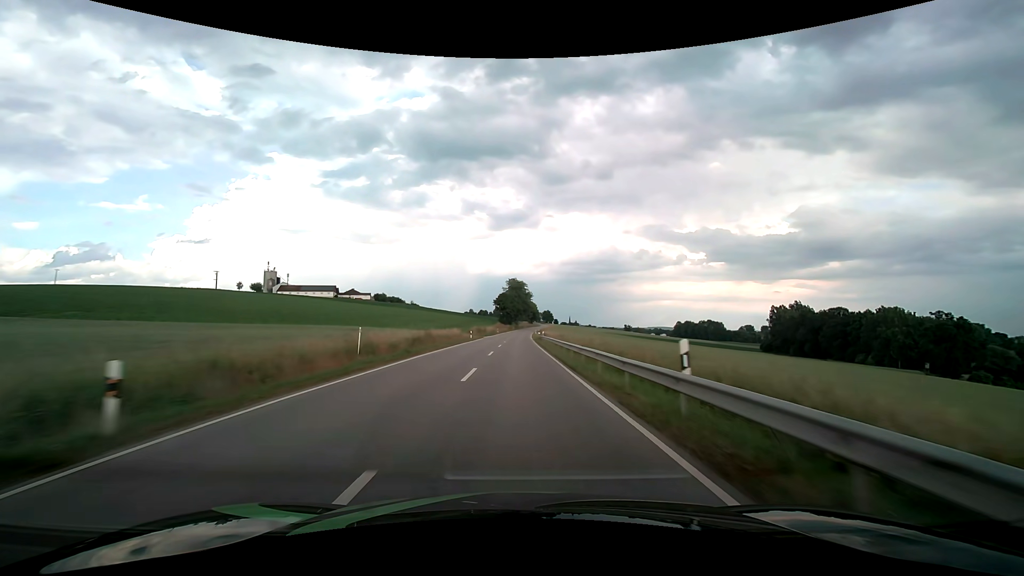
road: secondary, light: Day
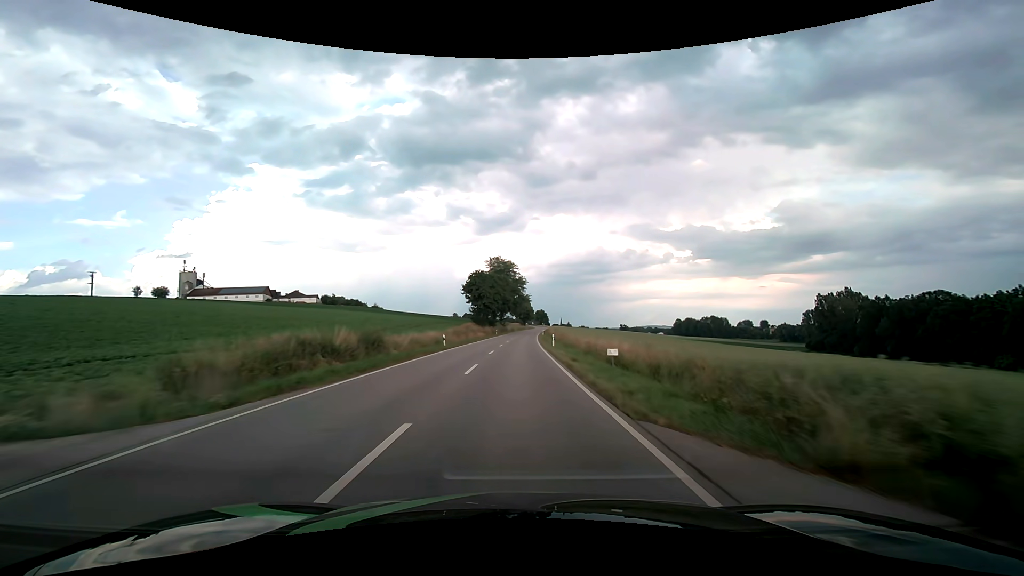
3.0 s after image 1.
(+0.2, +69.7) m; +1°
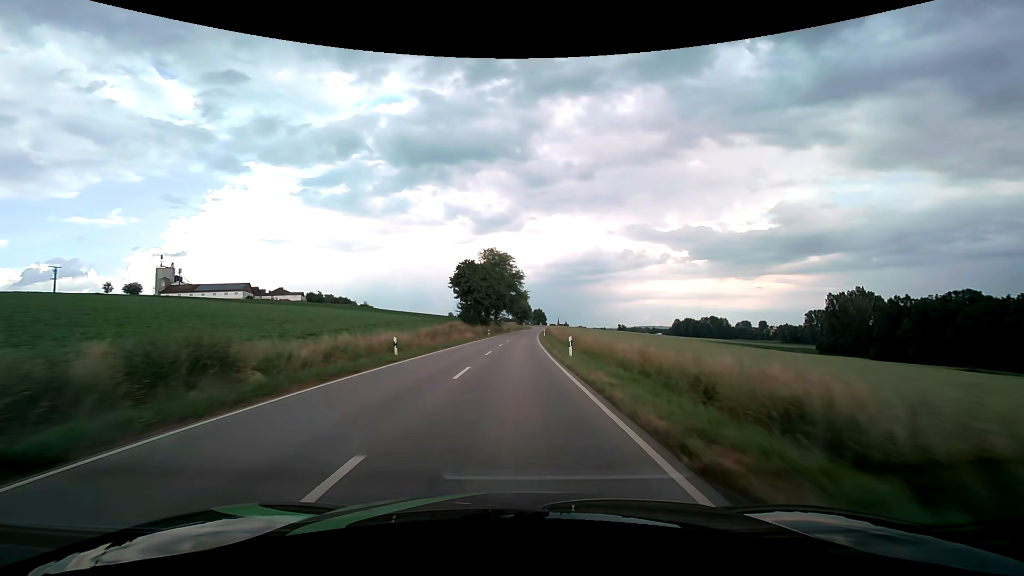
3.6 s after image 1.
(0.0, +13.9) m; 0°
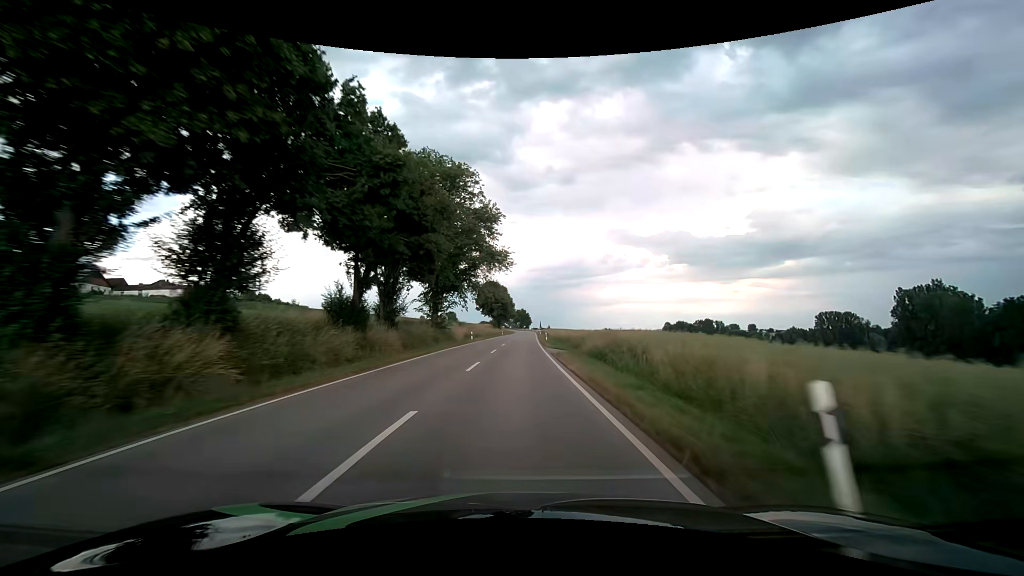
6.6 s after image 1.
(+1.2, +69.2) m; +2°
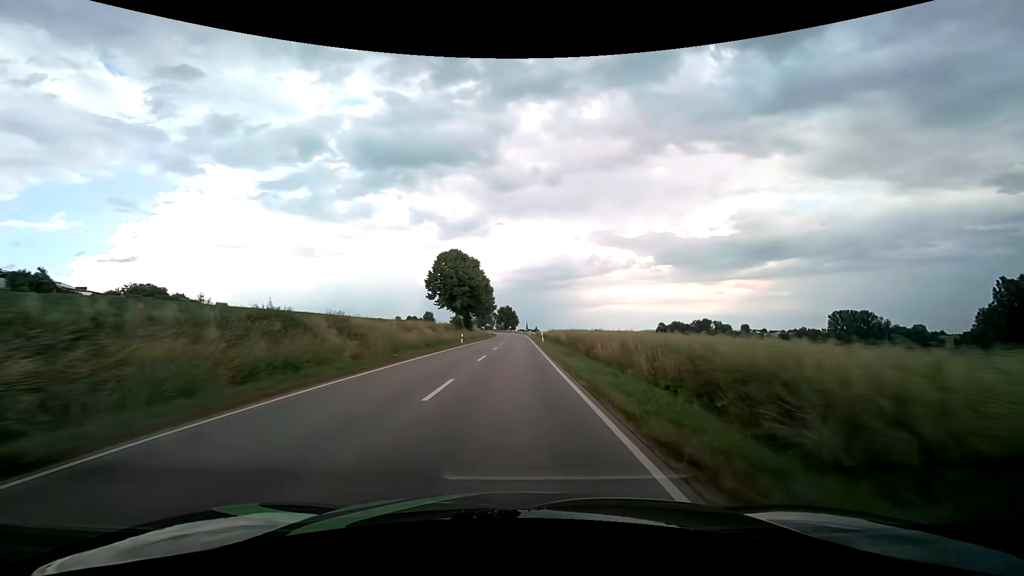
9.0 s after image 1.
(+0.9, +54.6) m; +2°
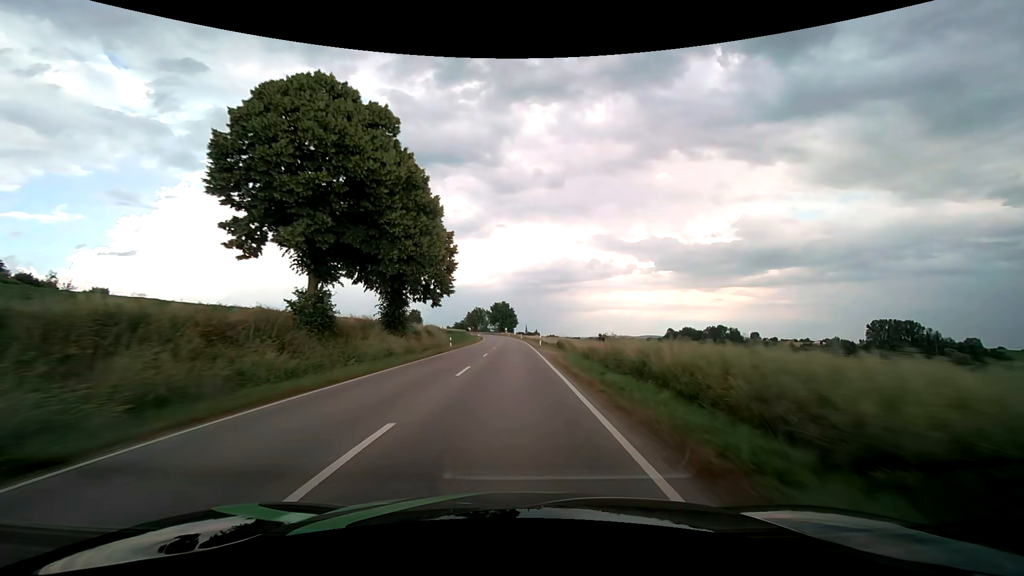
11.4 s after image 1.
(+0.3, +54.3) m; 0°
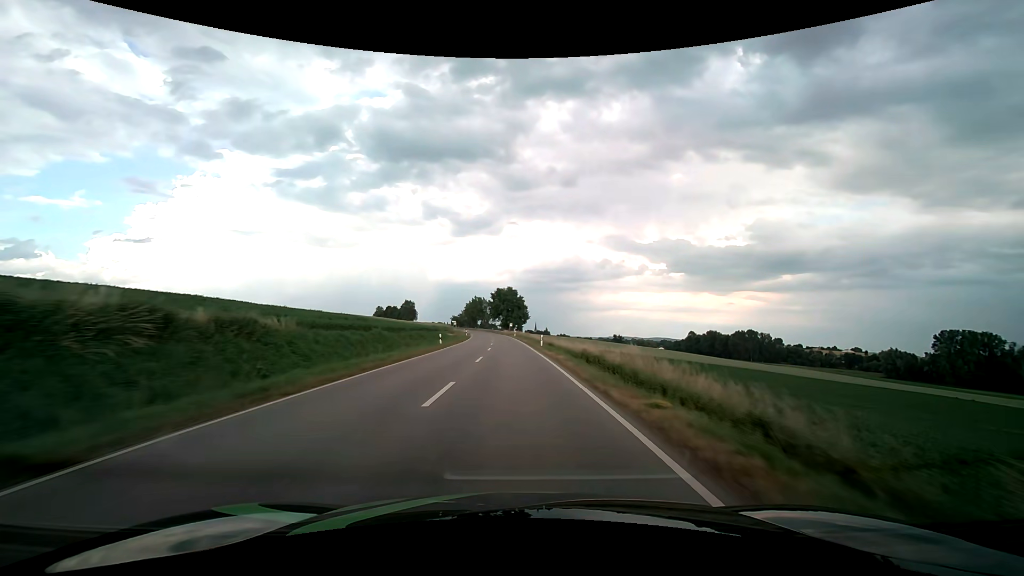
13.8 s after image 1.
(-0.4, +54.7) m; -1°
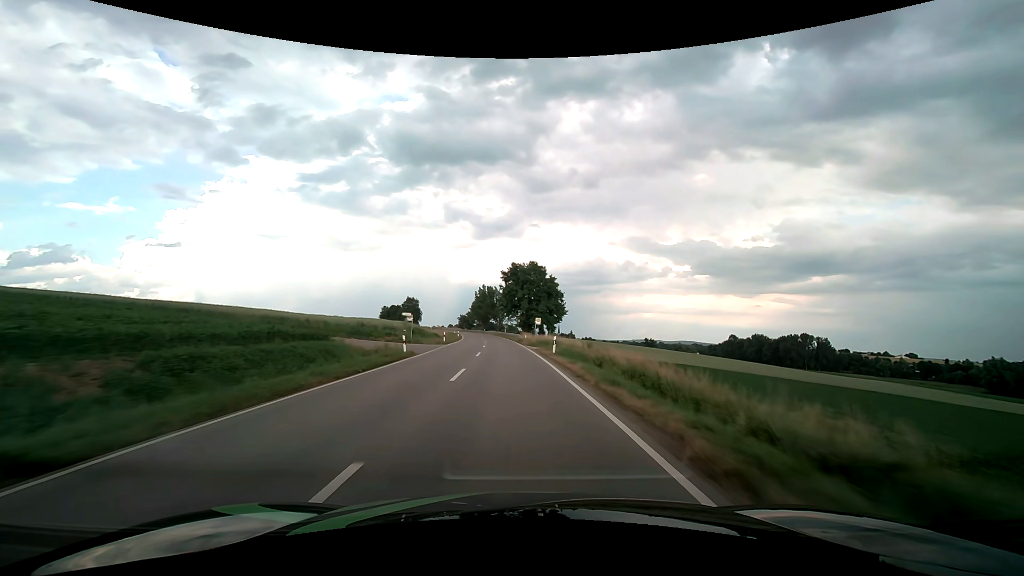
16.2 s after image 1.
(-1.0, +56.0) m; -2°
(0, +10) (0, +20) (0, +30) (-1, +40) (-1, +50) (-2, +60) (-3, +70) (-4, +80) (-5, +90) (-6, +100) m
